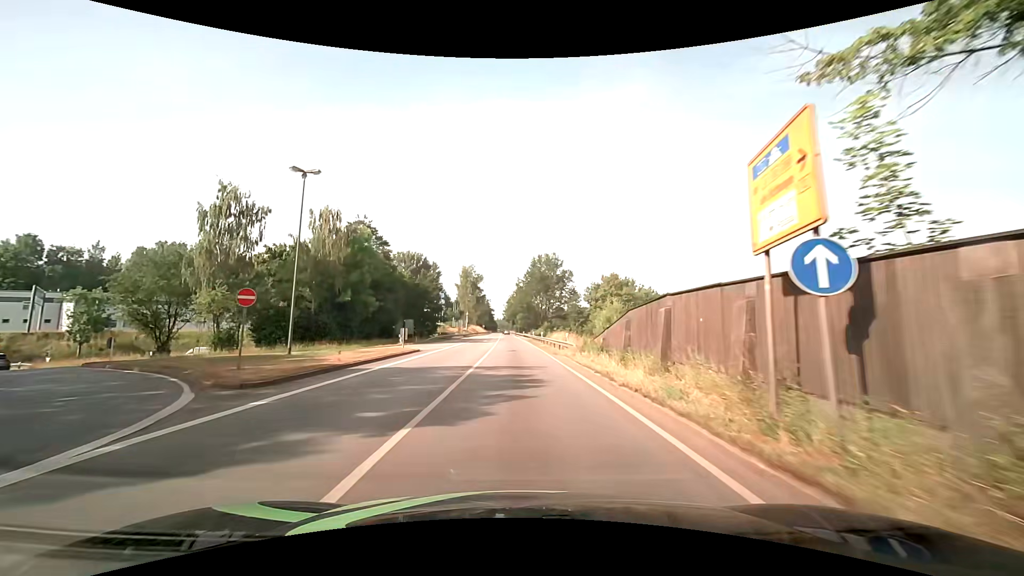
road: primary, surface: asphalt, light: Day
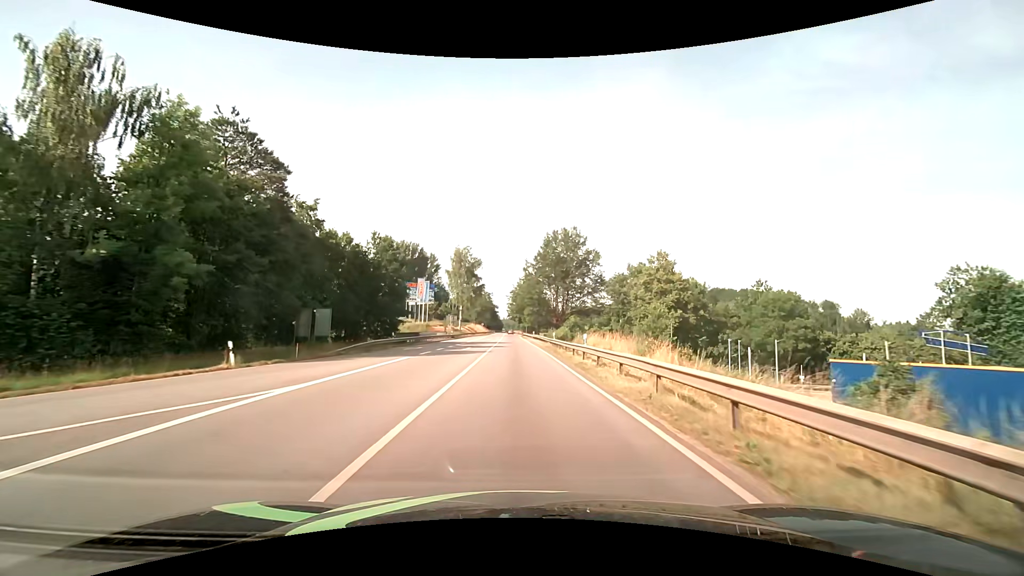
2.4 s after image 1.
(-0.3, +30.5) m; -1°
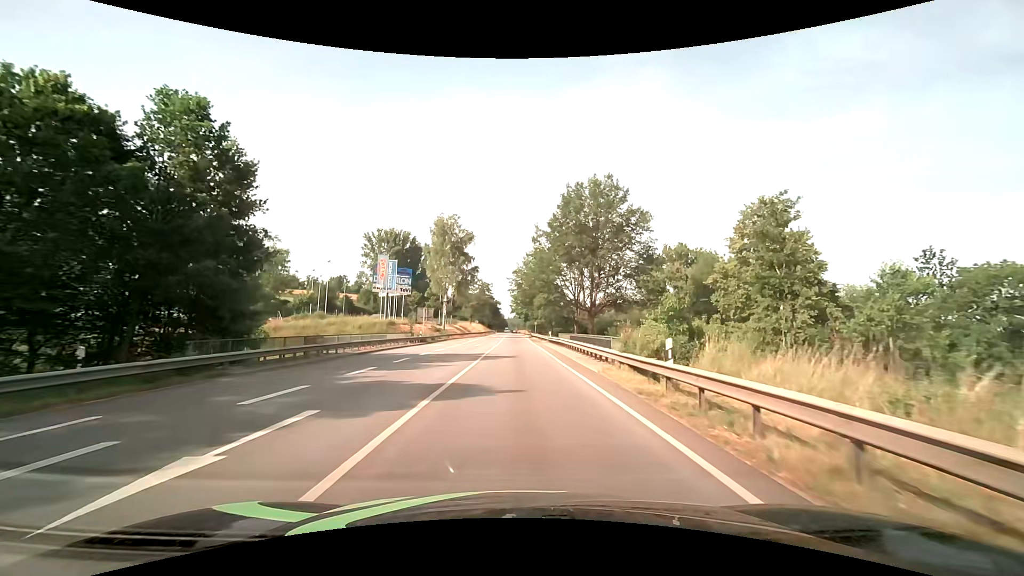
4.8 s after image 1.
(-0.1, +30.4) m; -1°
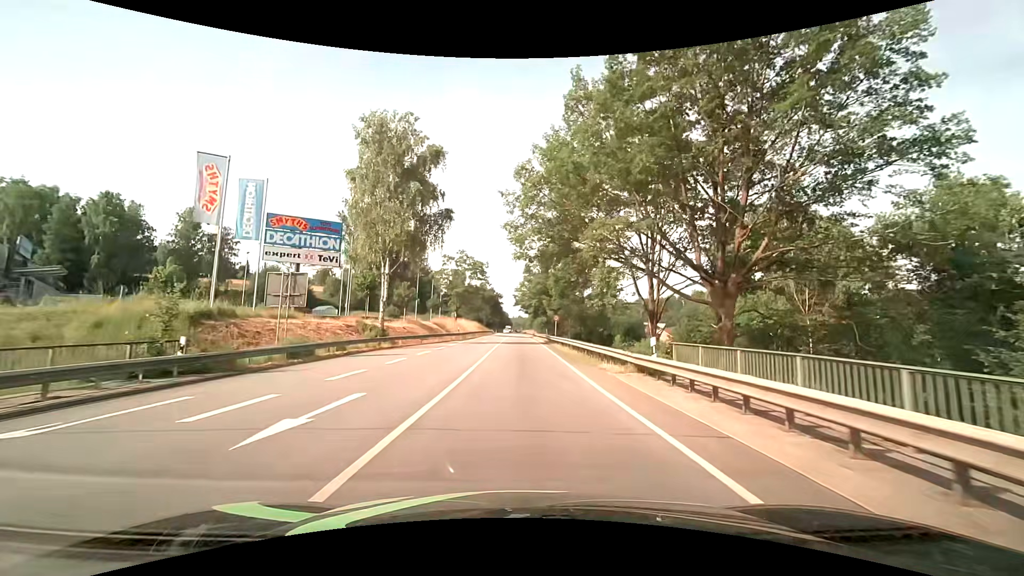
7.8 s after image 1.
(-0.2, +38.0) m; -1°
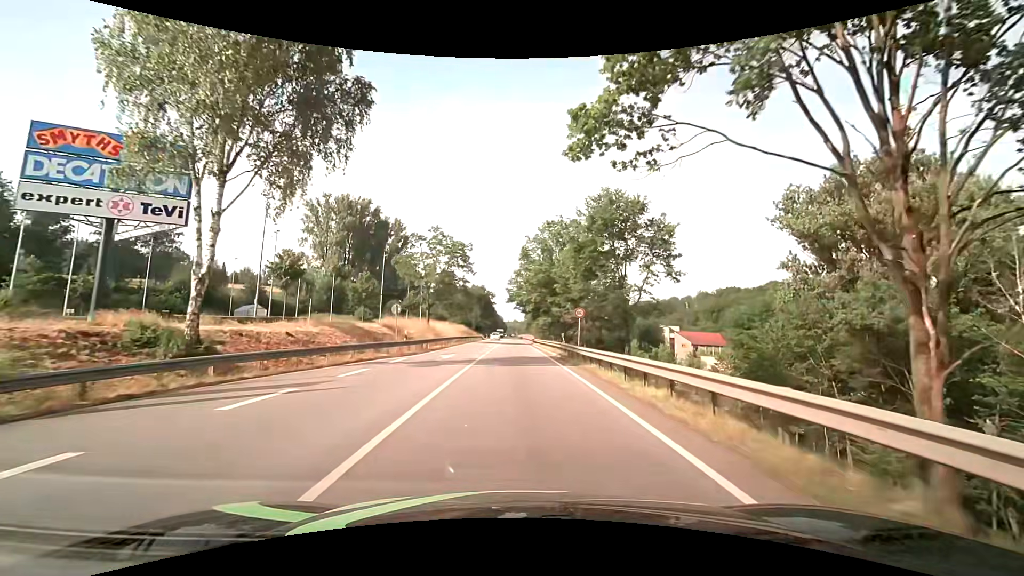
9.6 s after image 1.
(+0.1, +22.8) m; +1°
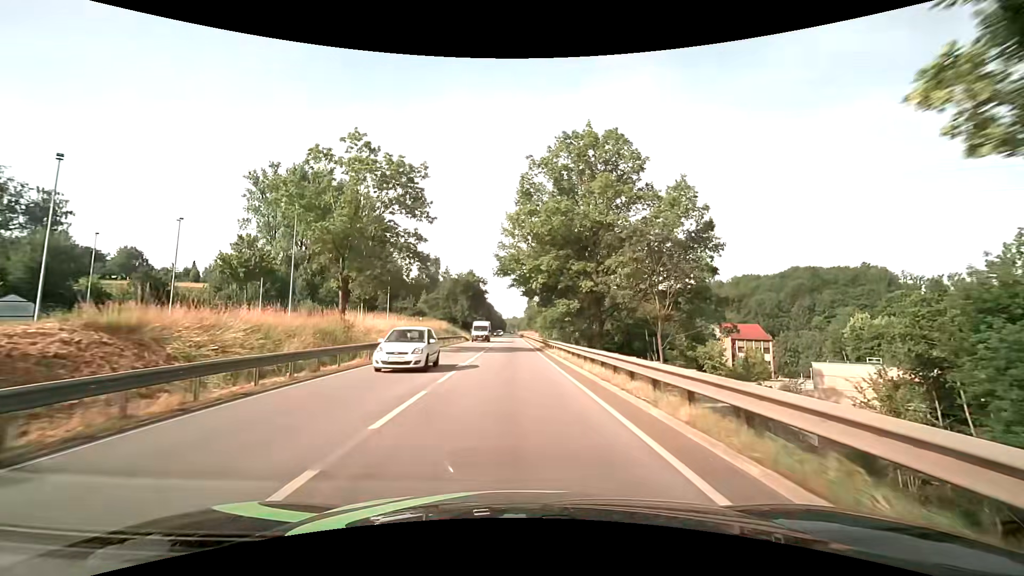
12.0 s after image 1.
(+0.1, +30.5) m; 0°
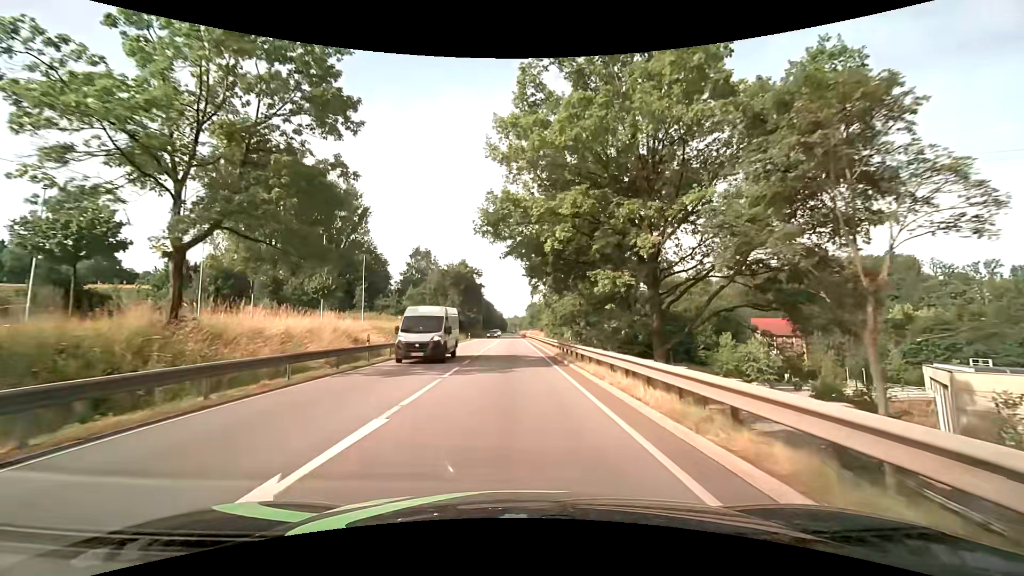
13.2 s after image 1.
(0.0, +16.1) m; 0°
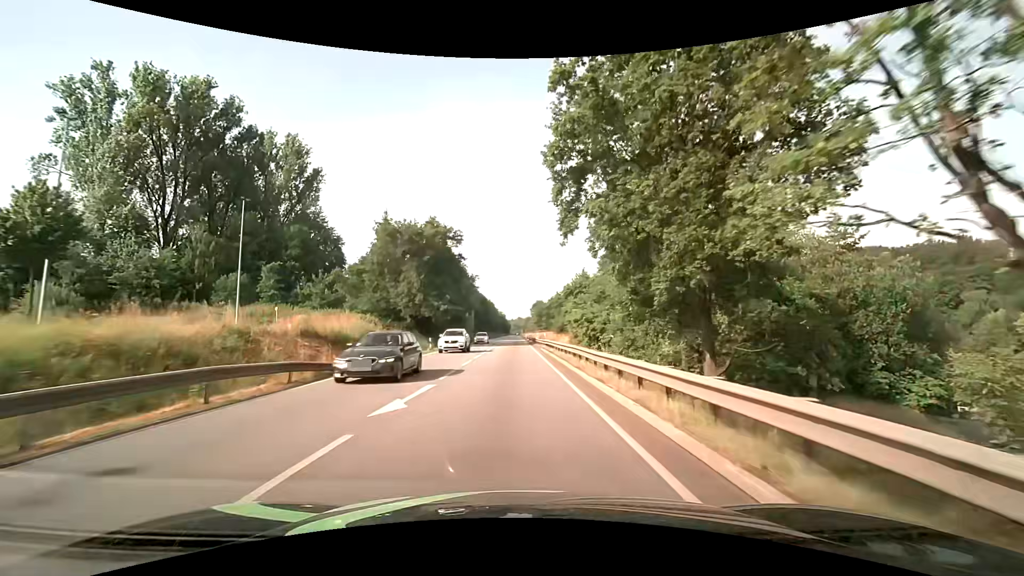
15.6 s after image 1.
(0.0, +36.5) m; 0°
(0, +10) (0, +20) (0, +30) (0, +40) (0, +50) (0, +60) (0, +70) (0, +80) (-1, +90) (-1, +100) m
